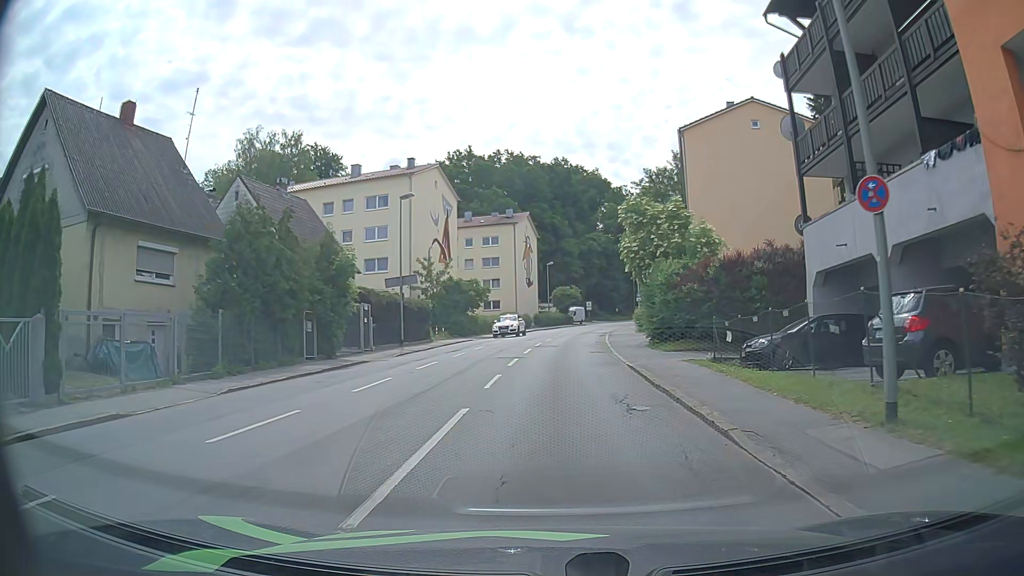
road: tertiary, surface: asphalt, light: Day
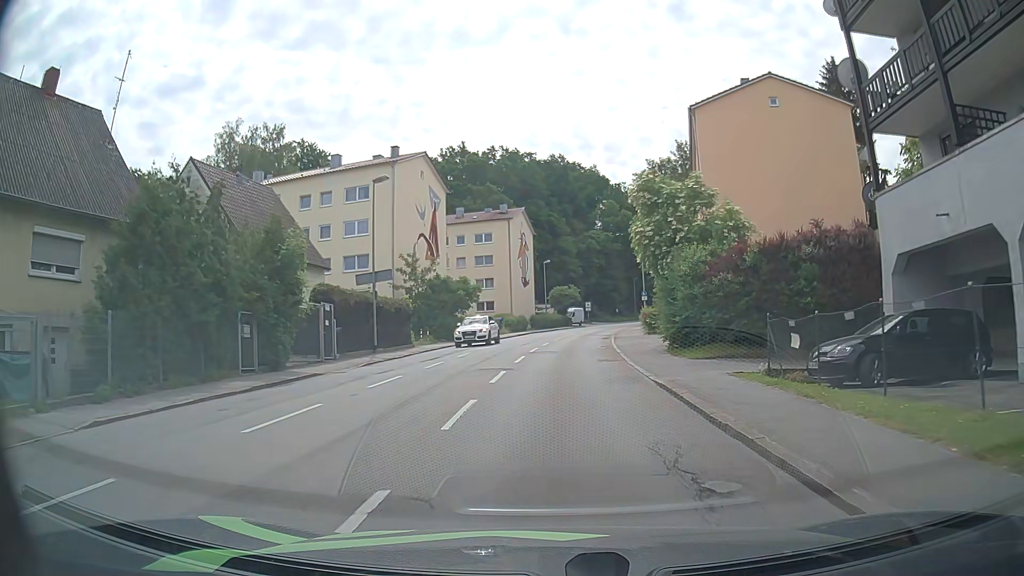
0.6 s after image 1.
(0.0, +5.1) m; 0°
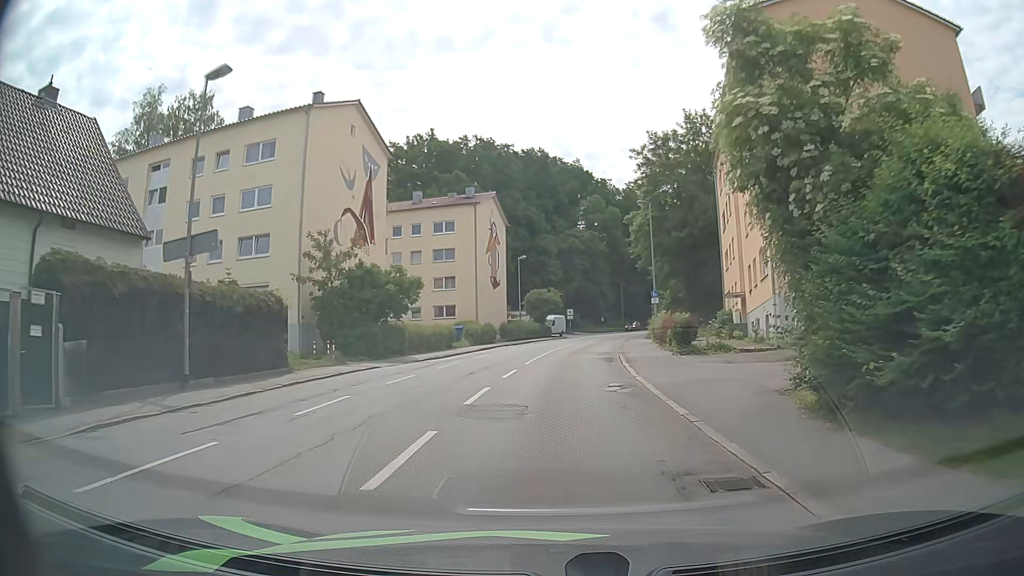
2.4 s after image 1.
(+0.3, +15.3) m; +2°
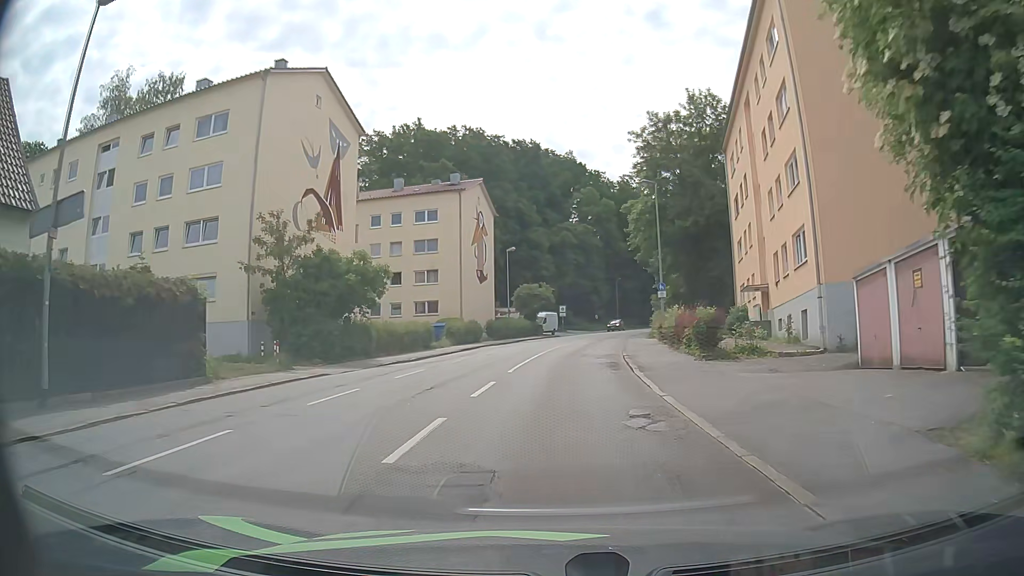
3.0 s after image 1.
(0.0, +5.2) m; 0°
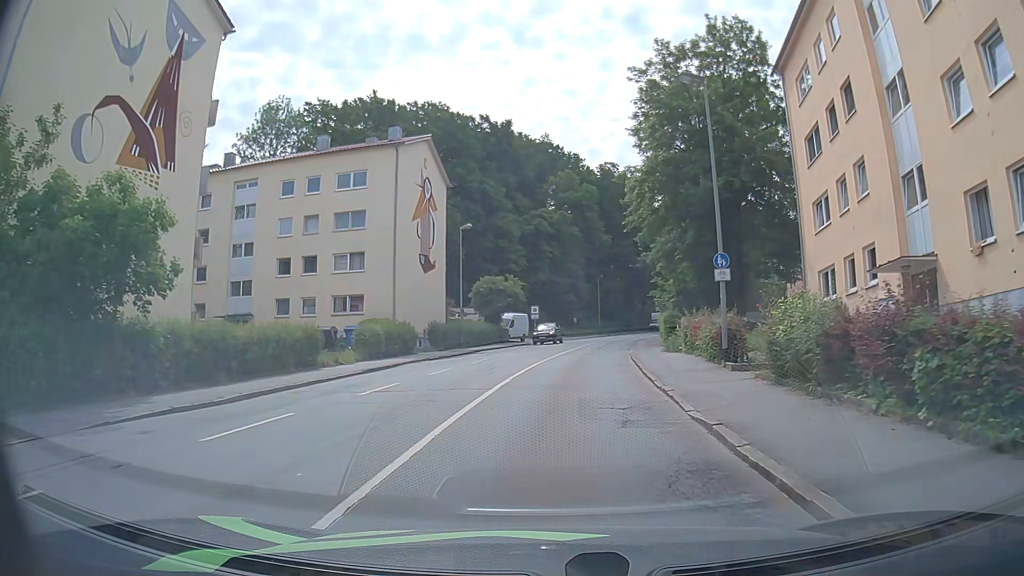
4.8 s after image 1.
(+0.4, +16.1) m; +2°
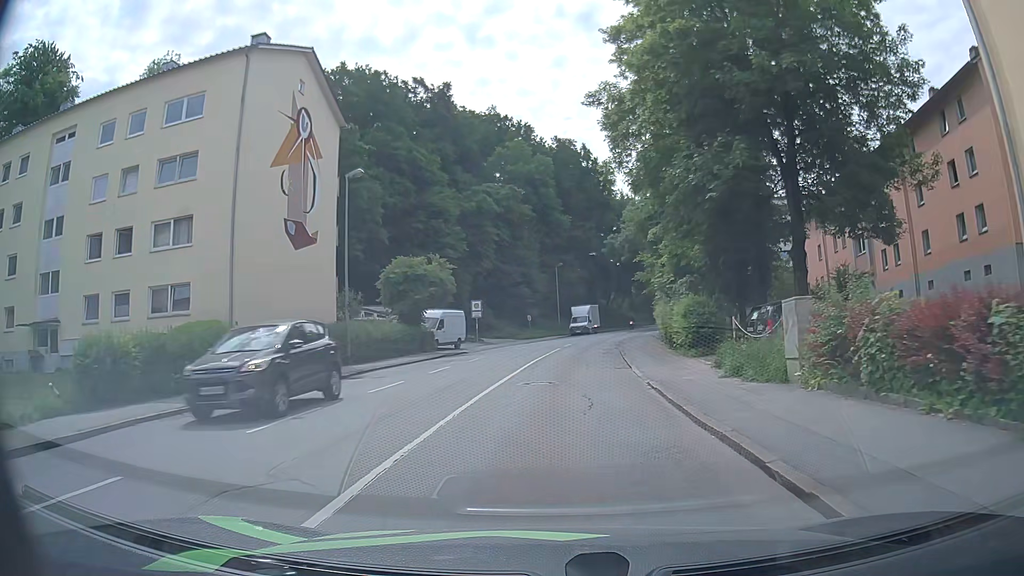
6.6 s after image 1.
(+0.7, +16.8) m; +3°
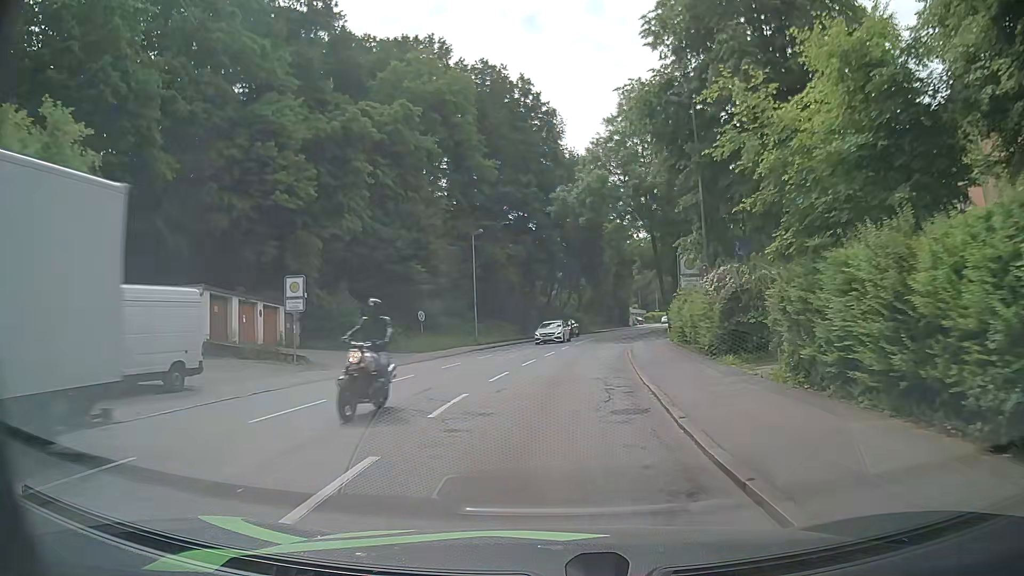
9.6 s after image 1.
(+1.8, +29.5) m; +5°
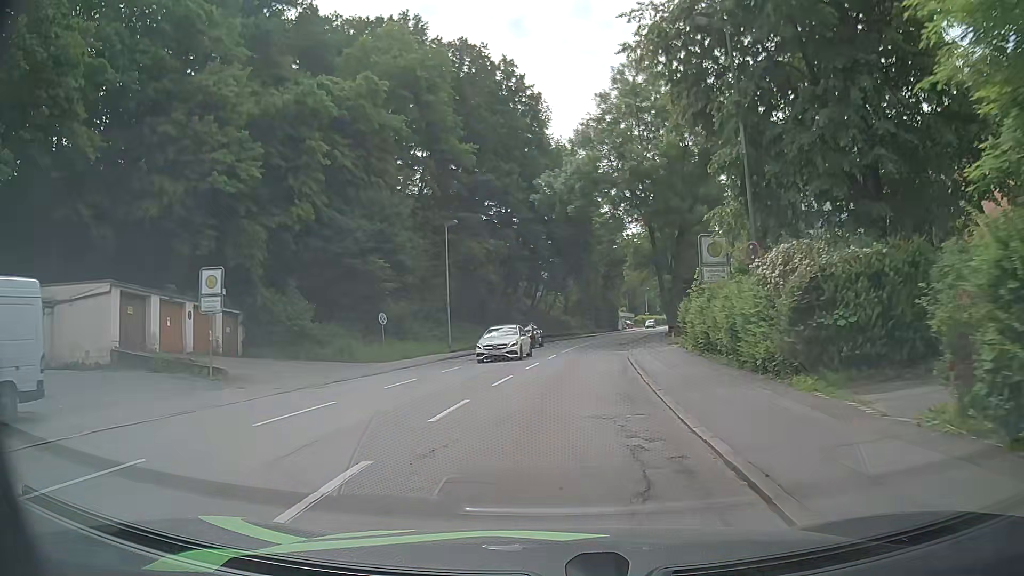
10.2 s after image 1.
(+0.1, +6.1) m; +2°
(0, +10) (+1, +20) (+2, +30) (+3, +40) (+5, +50) (+7, +59) (+9, +69) (+12, +79) (+15, +88) (+18, +98) m
